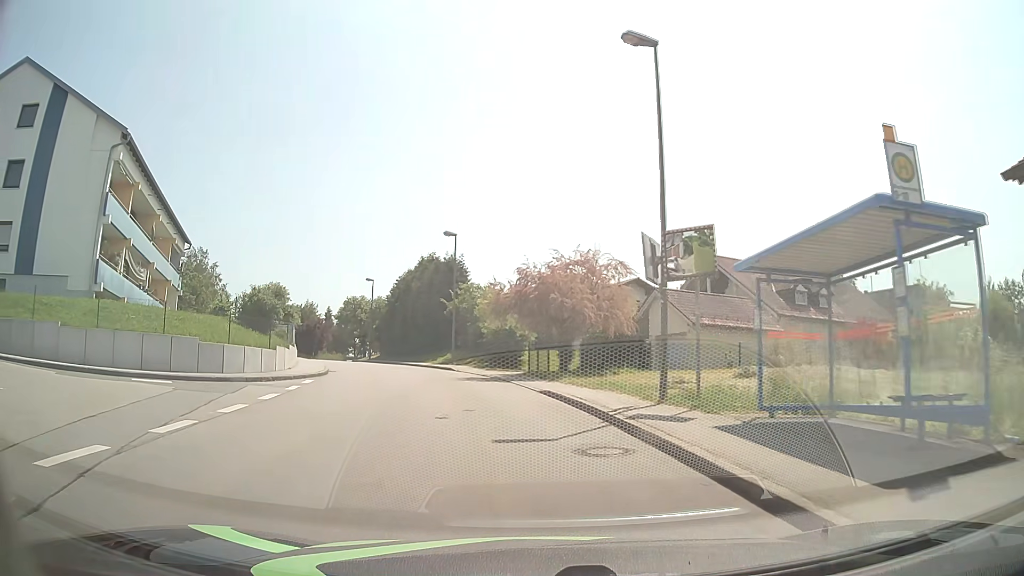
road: unclassified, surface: asphalt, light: Day
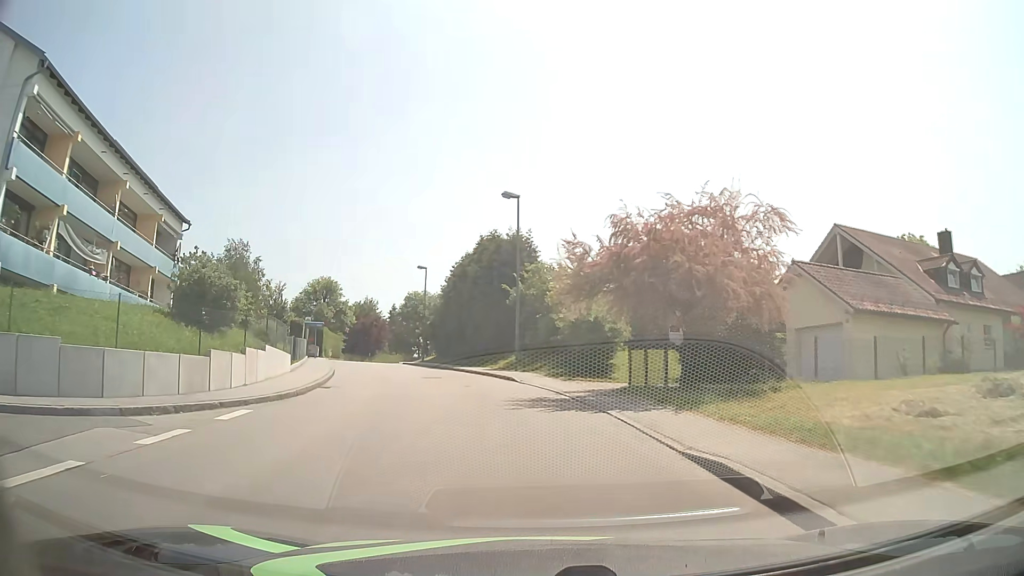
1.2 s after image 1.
(-0.6, +10.6) m; -7°
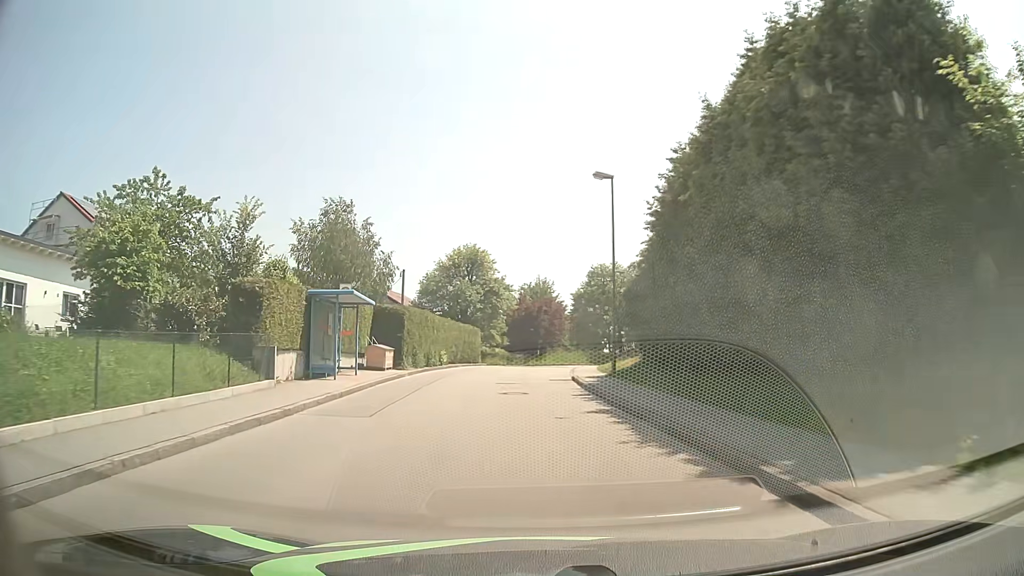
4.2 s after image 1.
(-4.4, +29.5) m; -16°
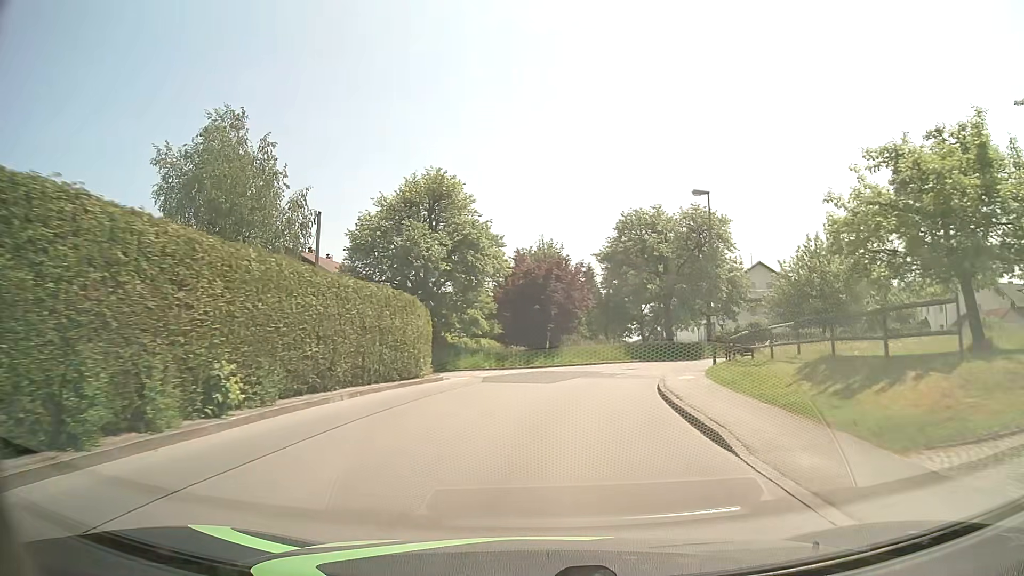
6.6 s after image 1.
(-0.6, +27.1) m; 0°
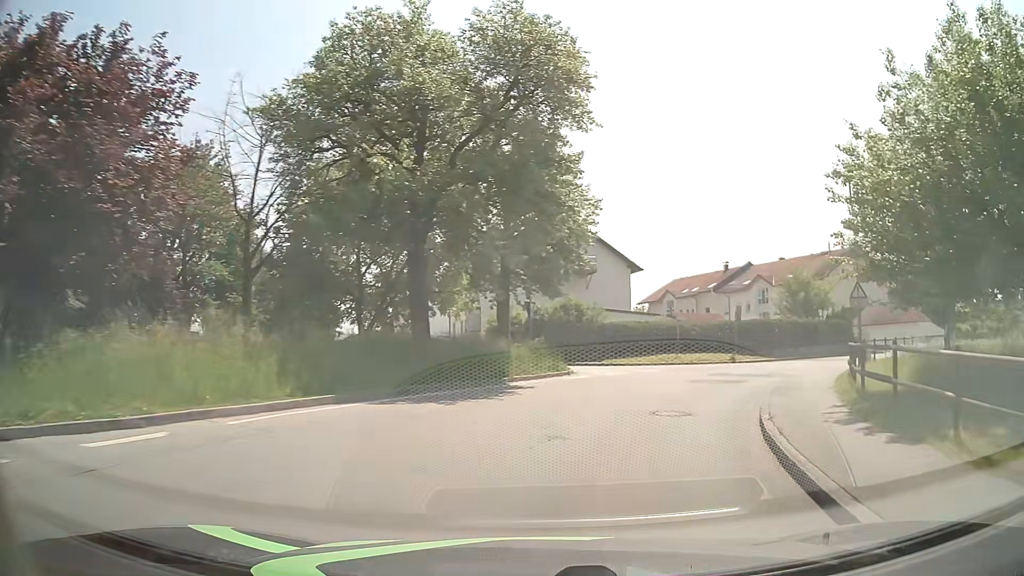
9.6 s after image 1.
(+5.1, +32.3) m; +23°
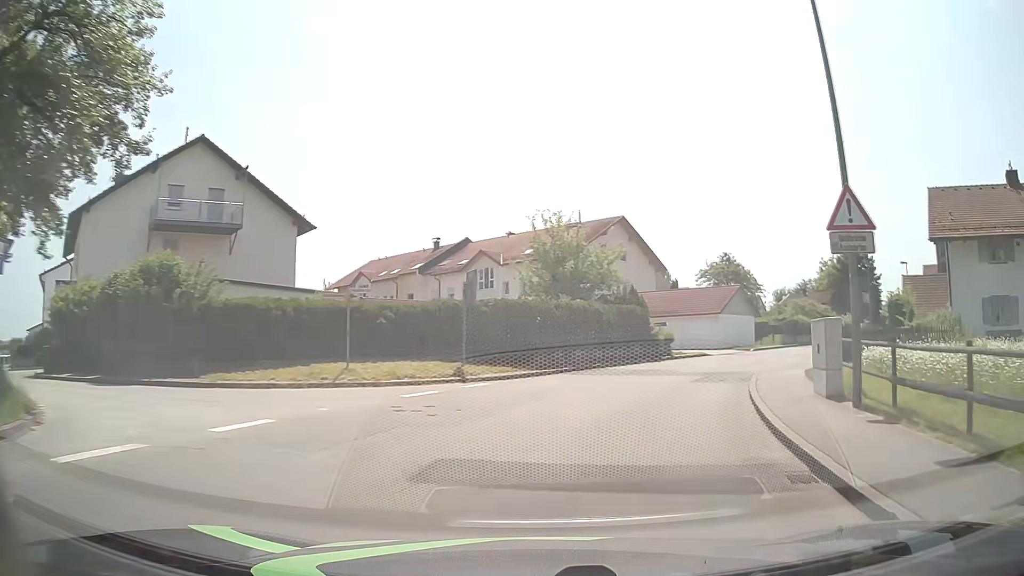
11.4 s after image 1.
(+4.1, +18.3) m; +25°
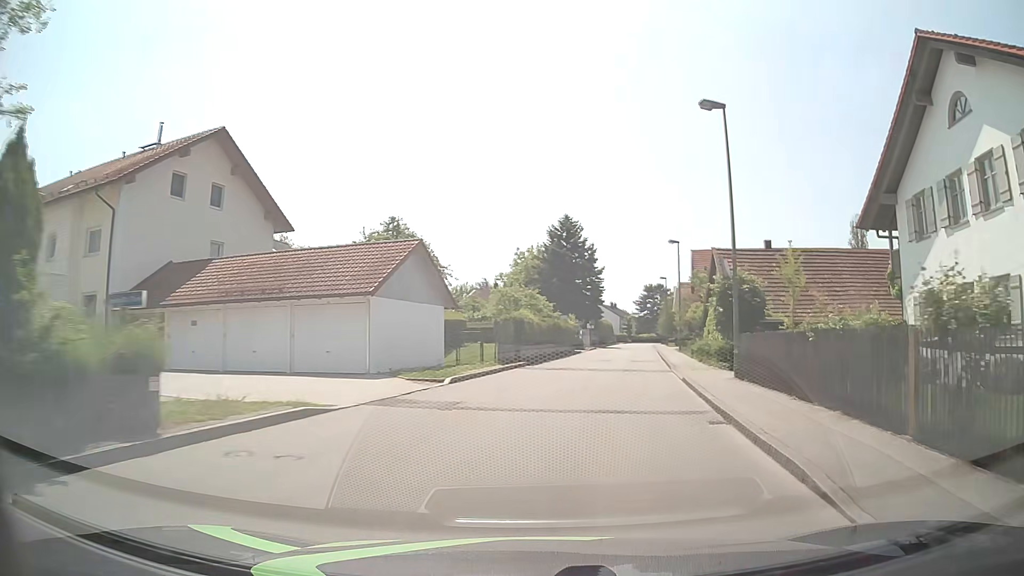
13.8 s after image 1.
(+6.4, +24.7) m; +29°
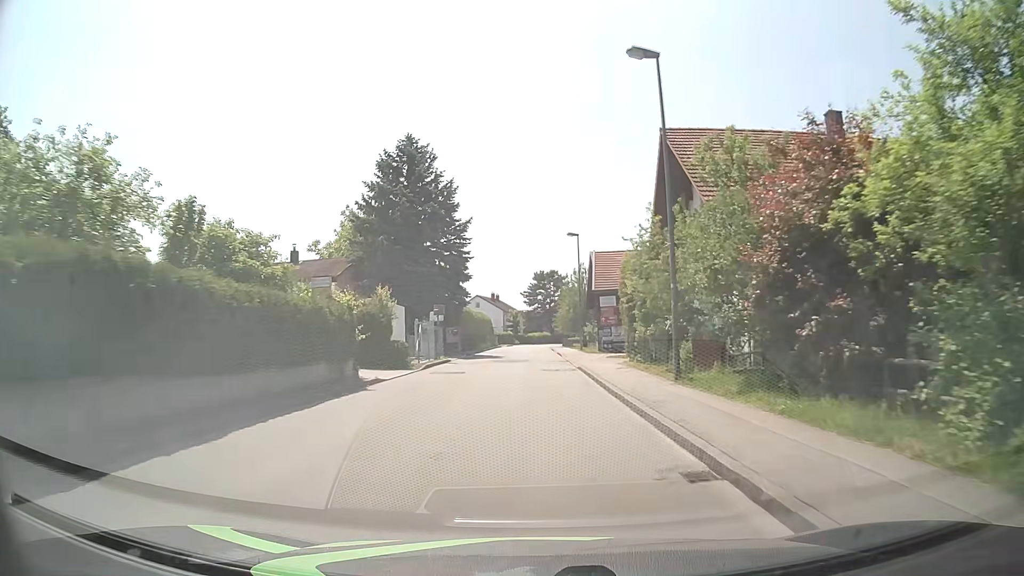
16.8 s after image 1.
(+4.4, +33.7) m; +9°
(0, +10) (0, +20) (0, +30) (0, +40) (0, +50) (0, +60) (0, +70) (0, +80) (+1, +90) (+2, +100) m
